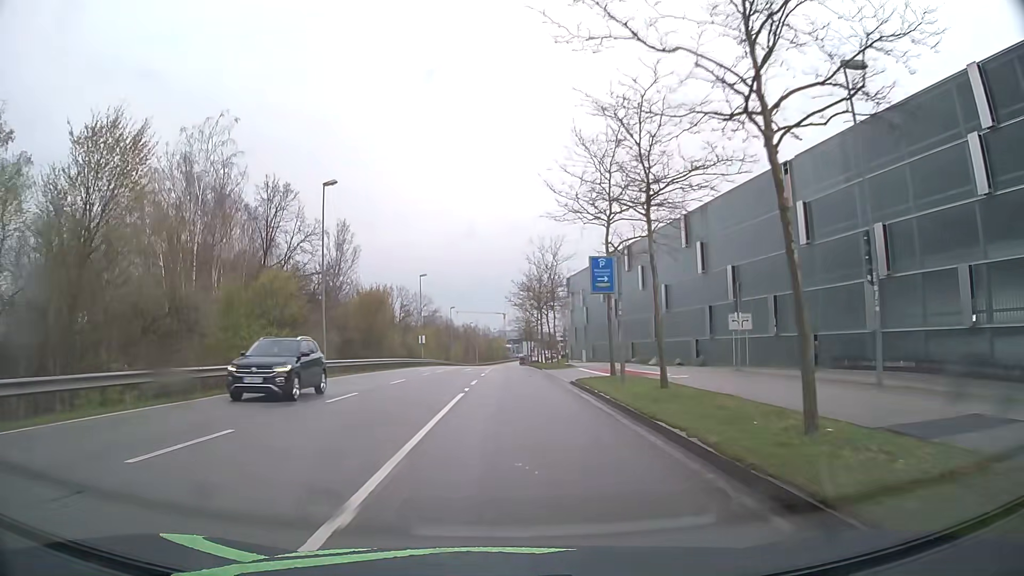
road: secondary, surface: asphalt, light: Day
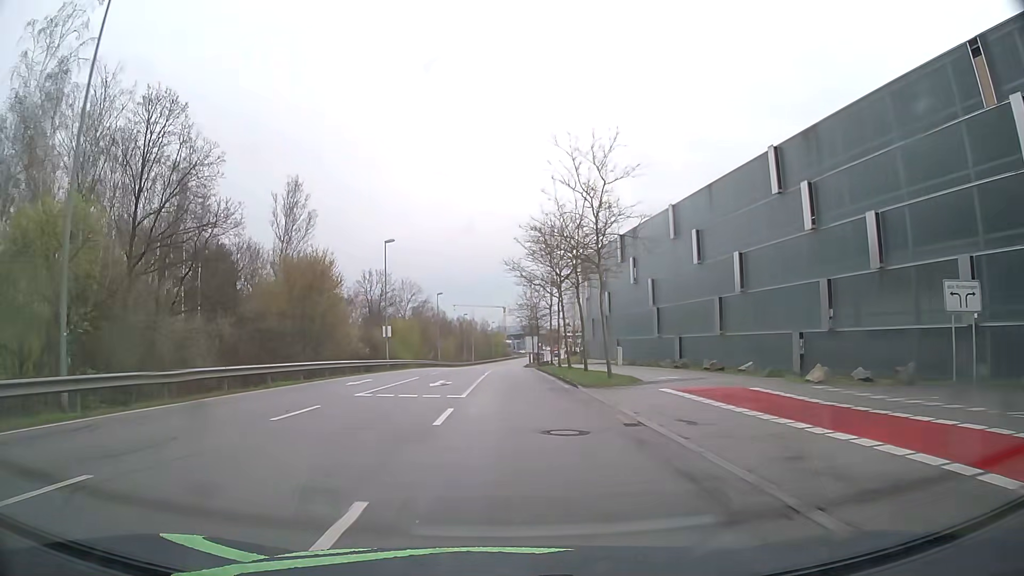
(0.0, +22.2) m; 0°
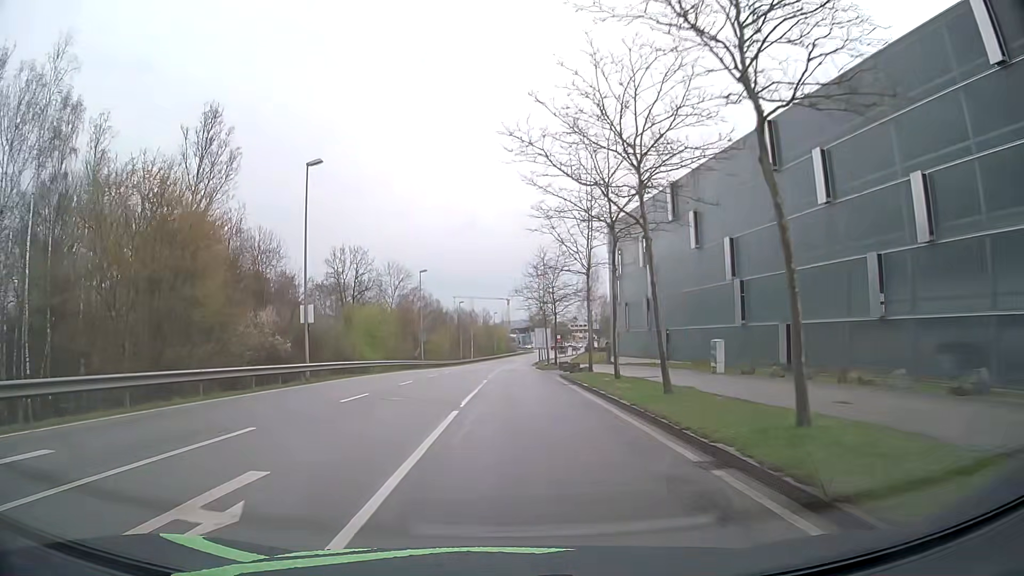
(-0.1, +22.4) m; 0°
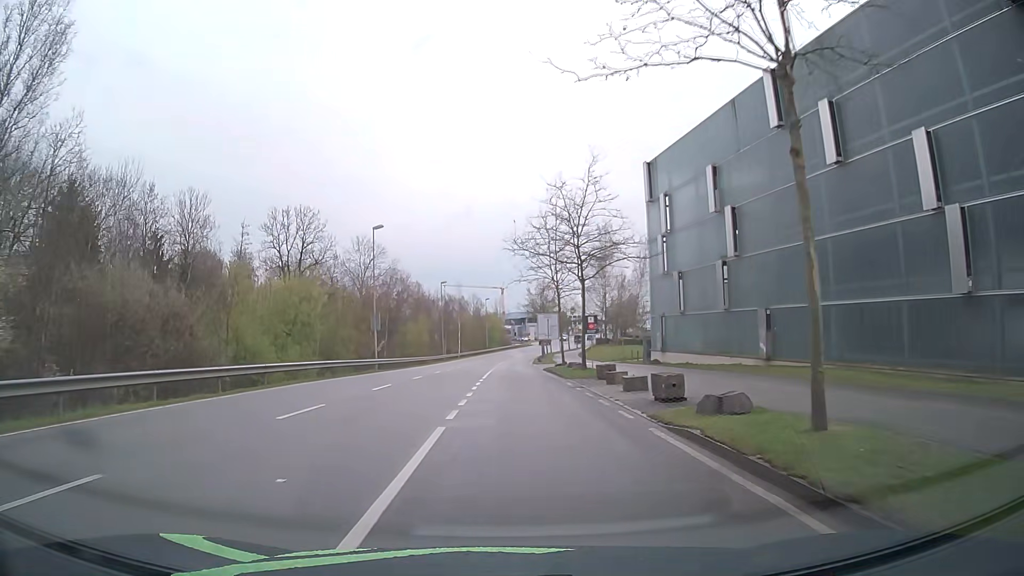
(0.0, +22.8) m; 0°
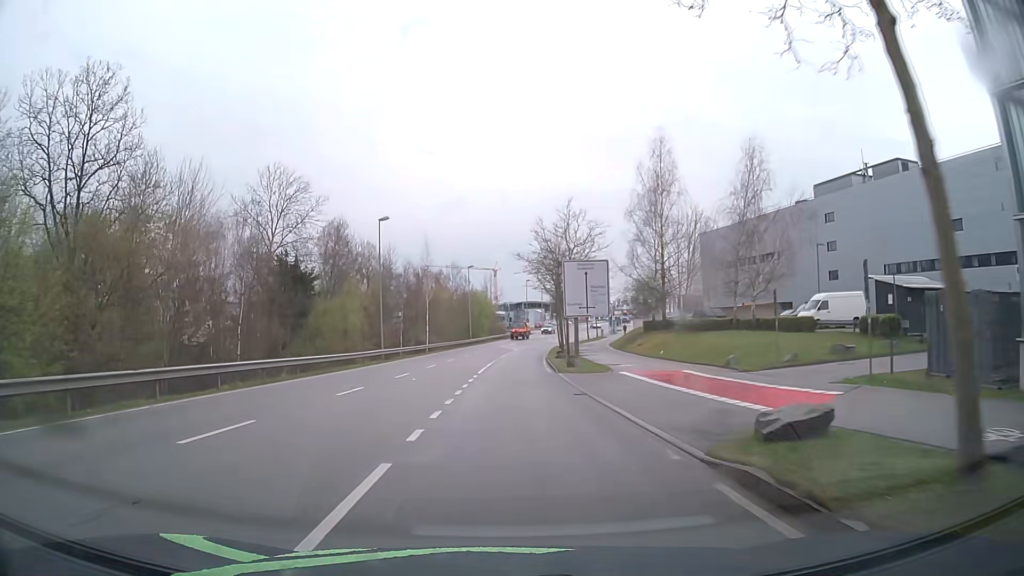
(+0.5, +39.5) m; 0°
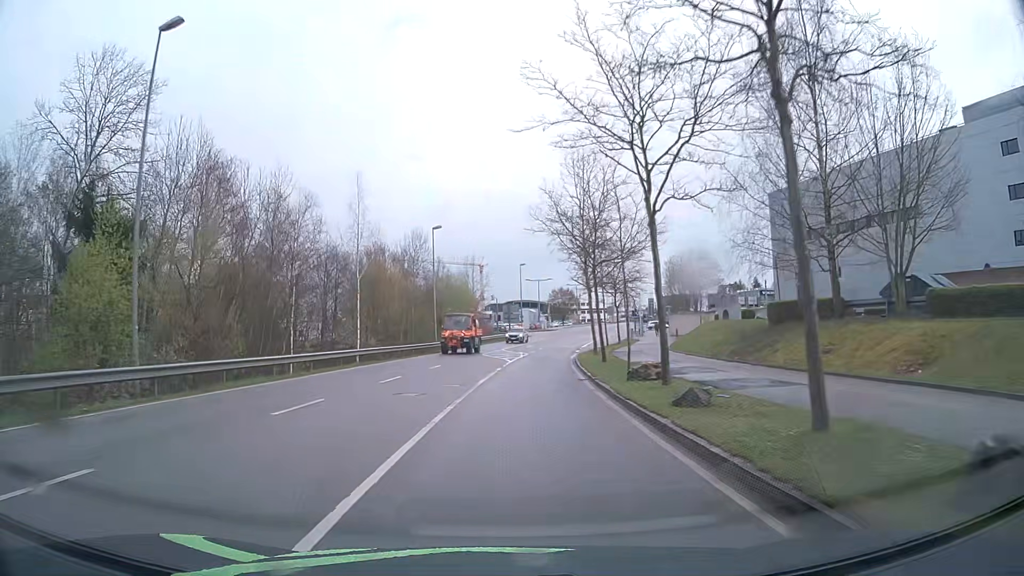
(+0.5, +32.7) m; +2°
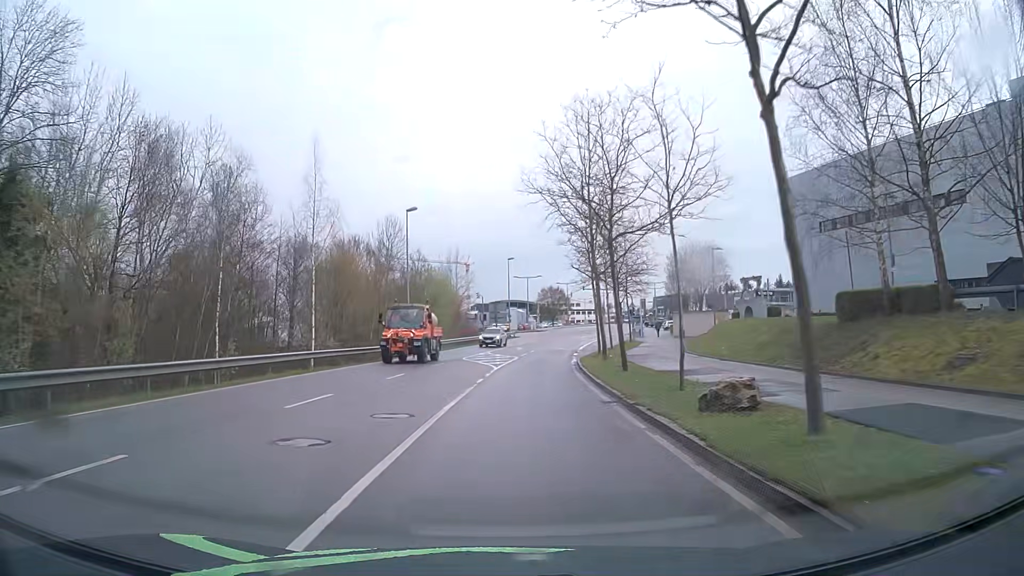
(0.0, +8.2) m; +1°
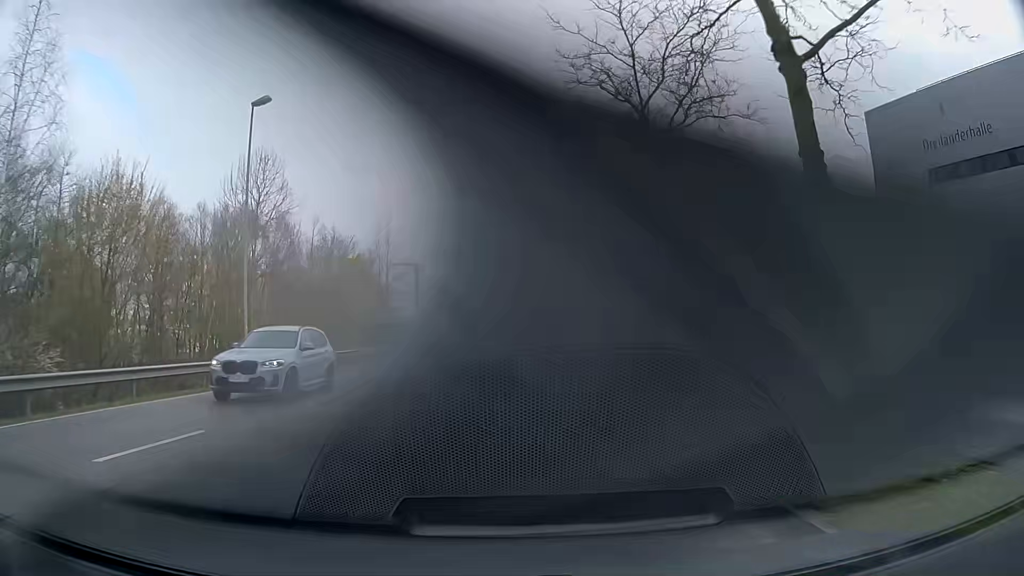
(+0.7, +24.1) m; +3°
(0, +10) (+1, +20) (+1, +30) (+2, +40) (+4, +50) (+5, +60) (+7, +70) (+9, +79) (+11, +89) (+14, +99) m
